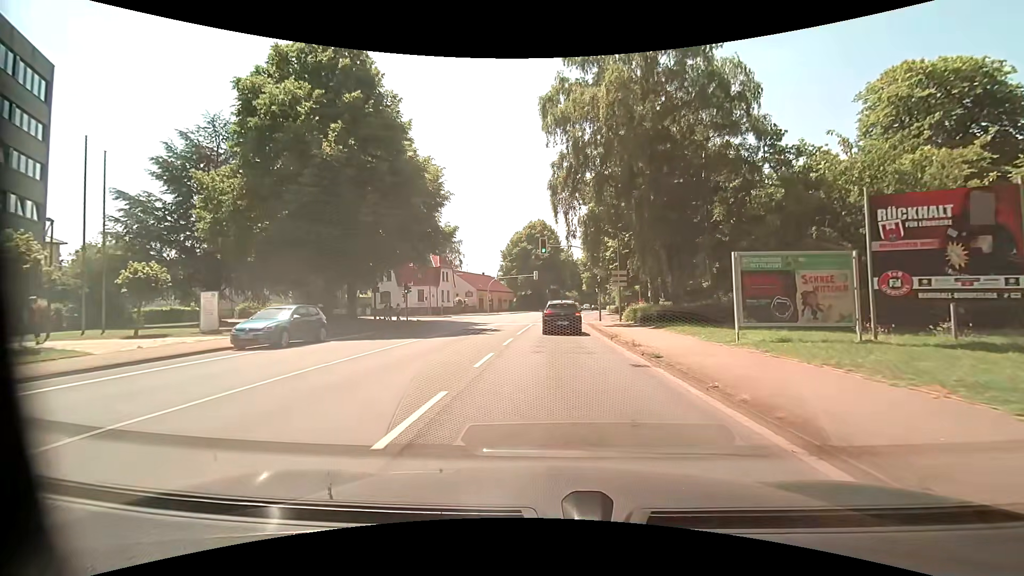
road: primary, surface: asphalt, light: Day
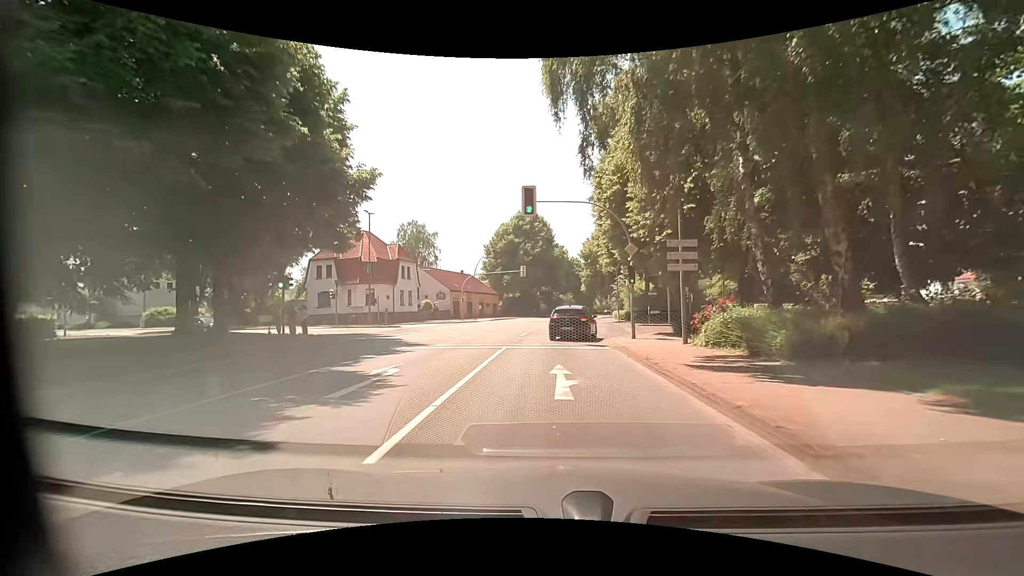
(+0.1, +18.5) m; +1°
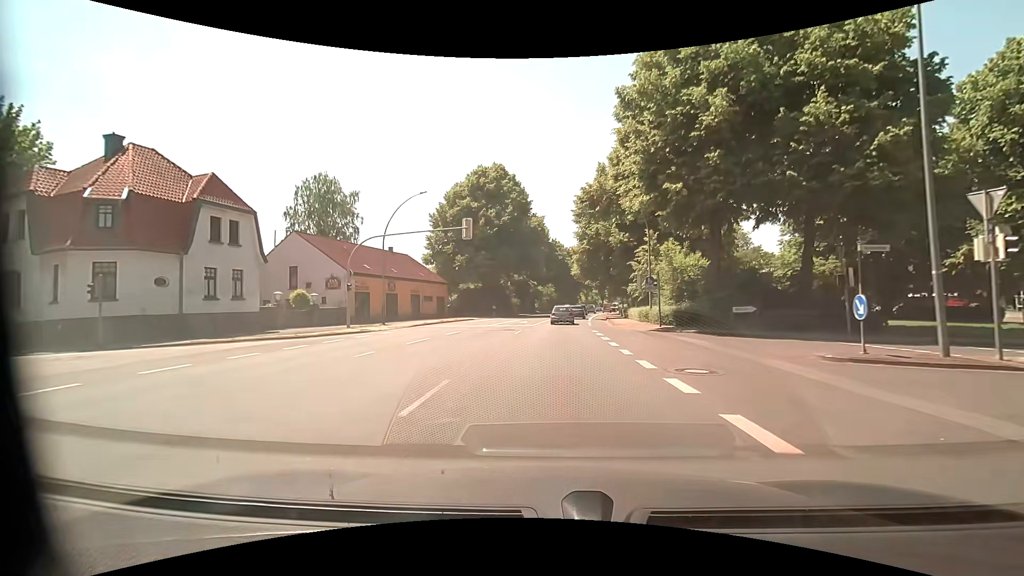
(+0.3, +32.1) m; +2°
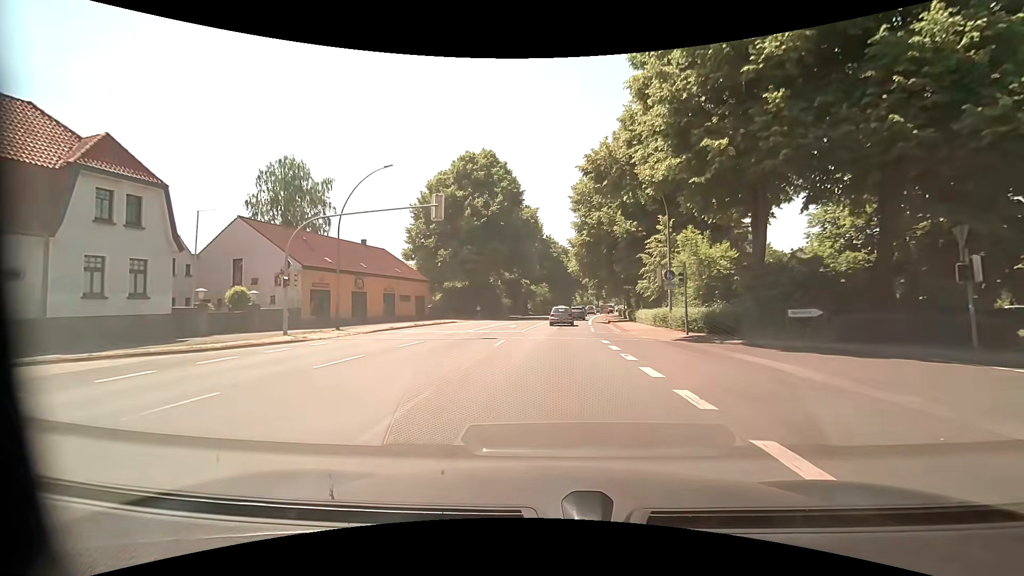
(0.0, +7.1) m; +1°
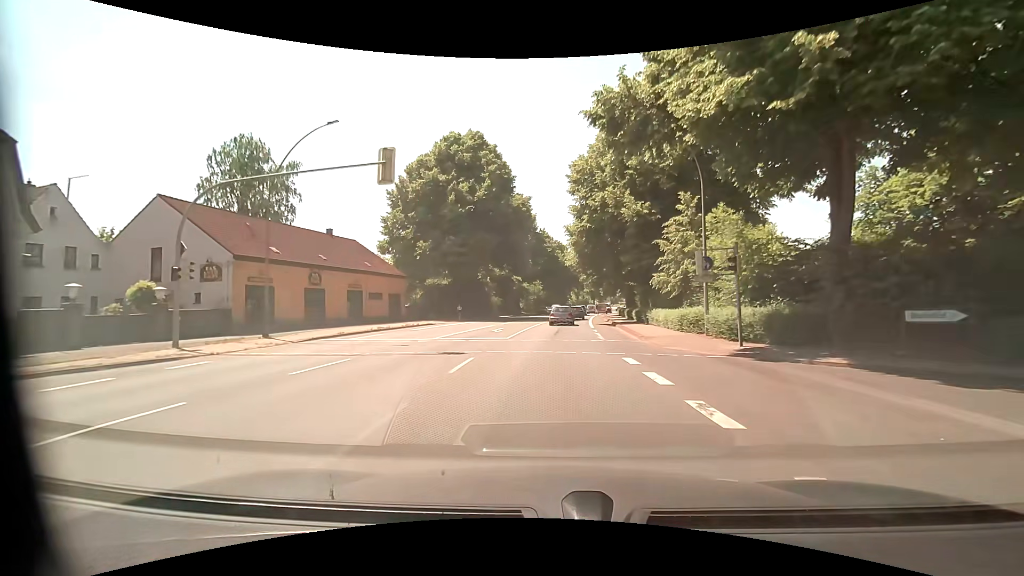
(0.0, +7.1) m; +1°
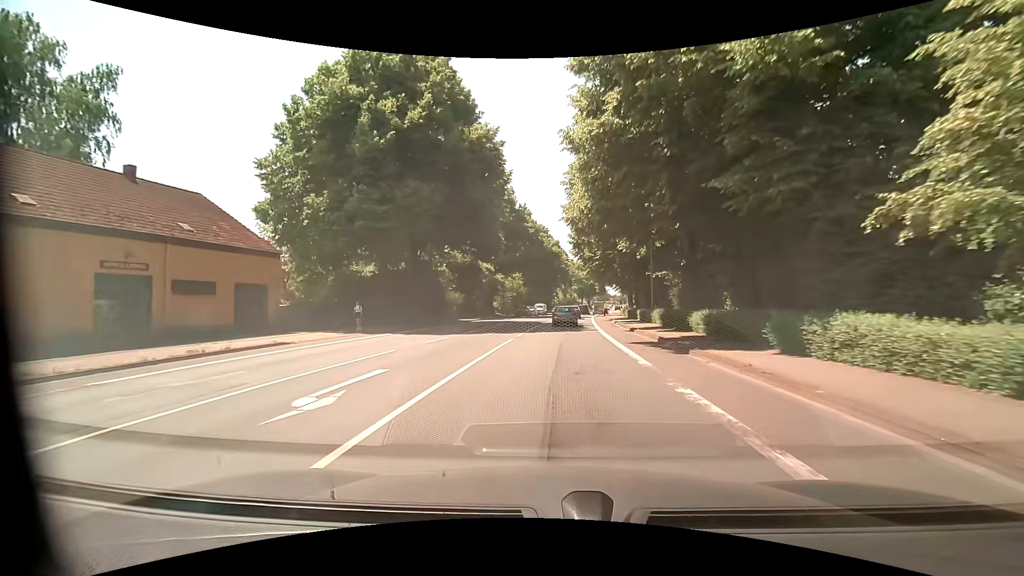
(+0.2, +21.1) m; +1°
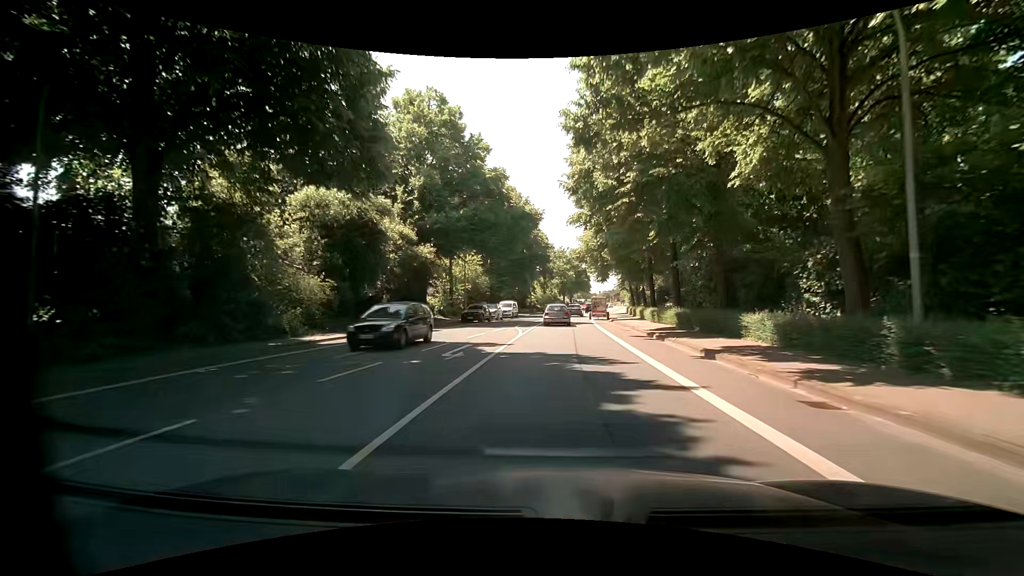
(+0.9, +27.8) m; +3°
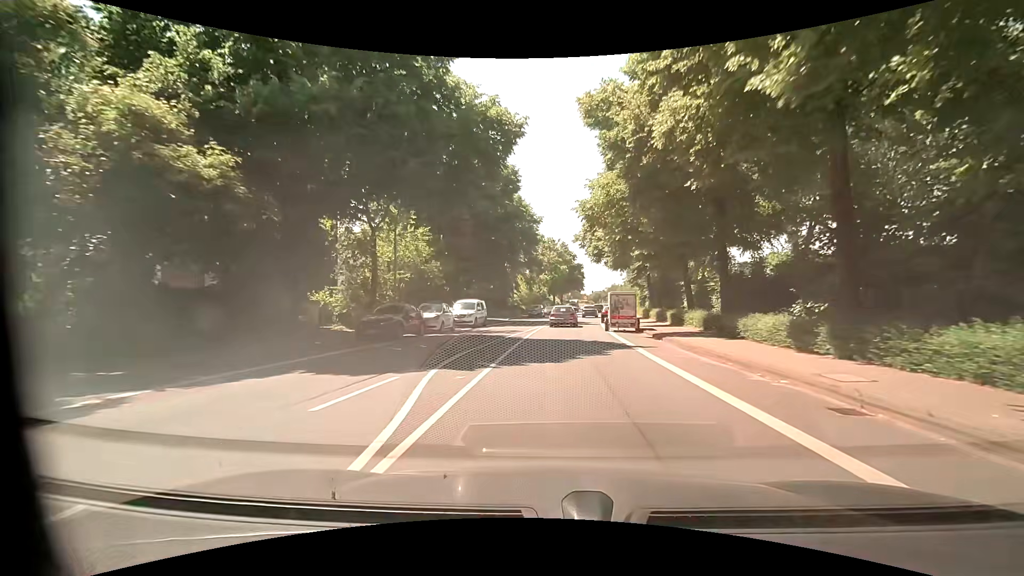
(+0.3, +20.4) m; +1°
(0, +10) (+1, +20) (+1, +30) (+2, +40) (+3, +50) (+5, +60) (+6, +70) (+8, +80) (+9, +89) (+11, +99) m
